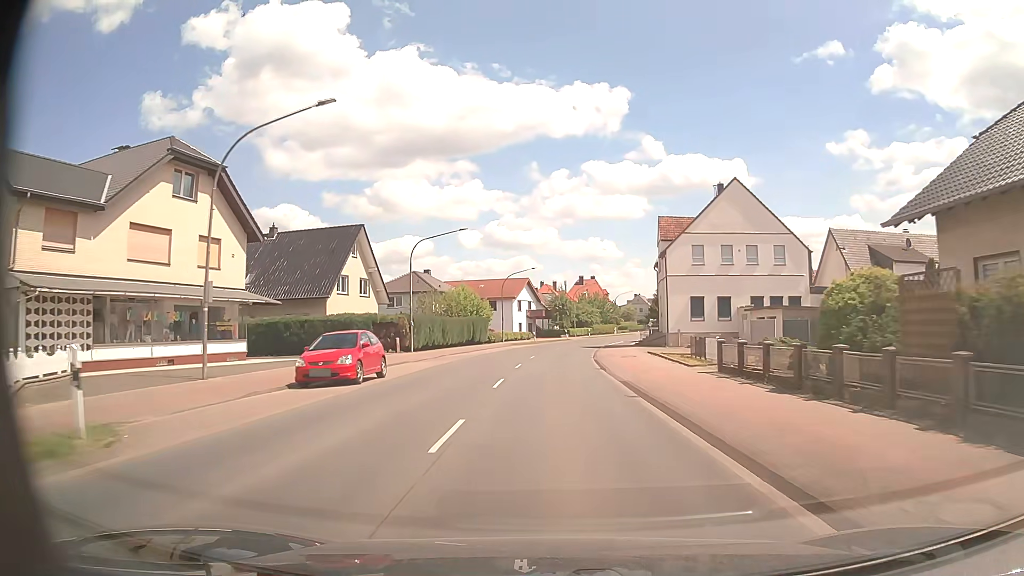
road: primary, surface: asphalt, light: Day
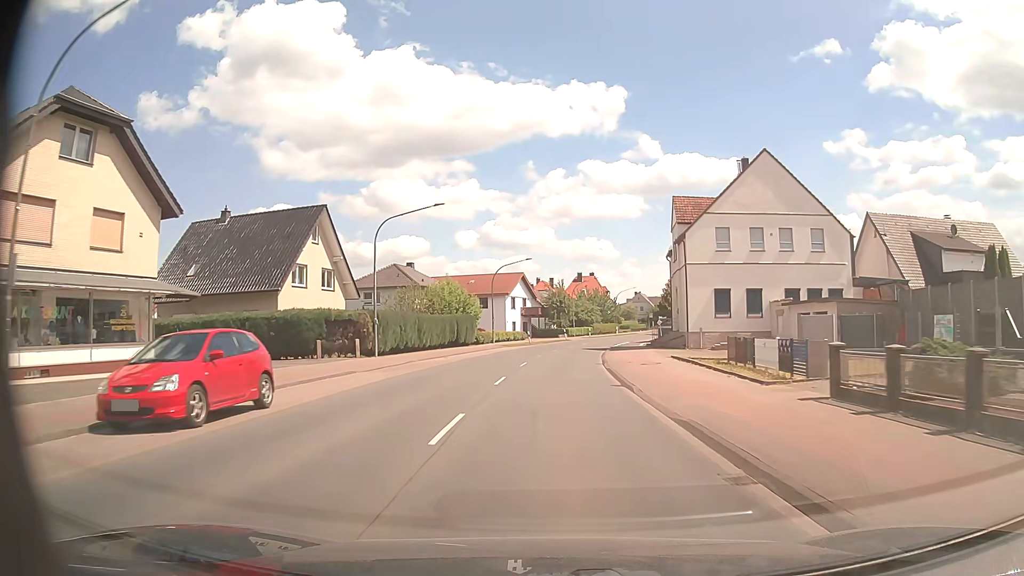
(+0.1, +8.5) m; +1°
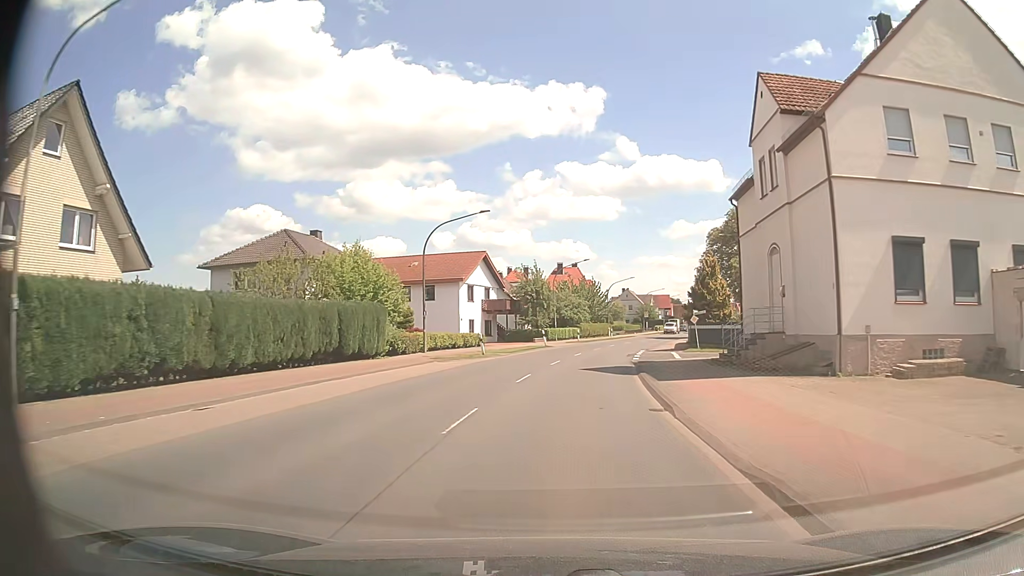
(+0.3, +25.4) m; +2°
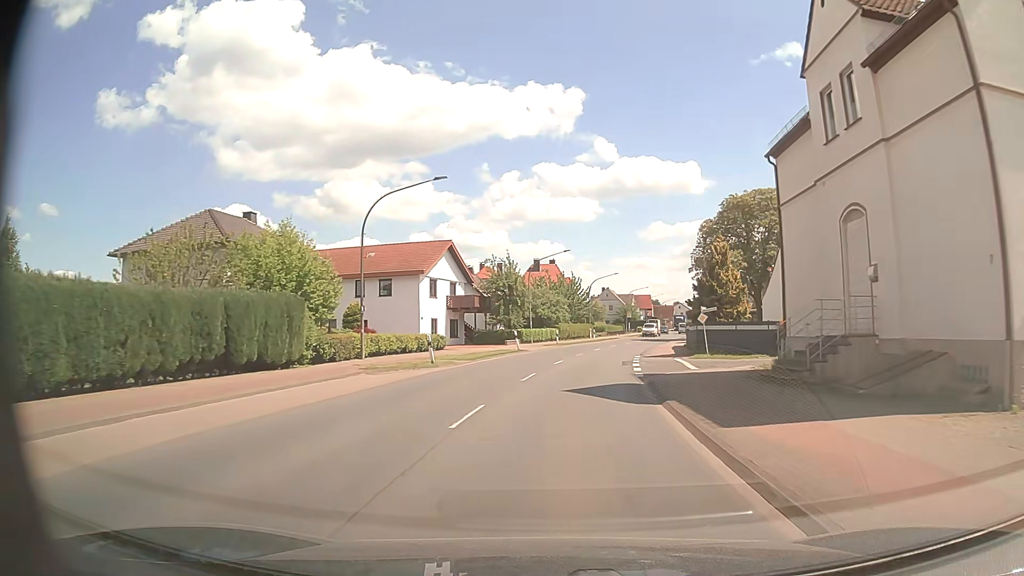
(+0.1, +8.4) m; +2°
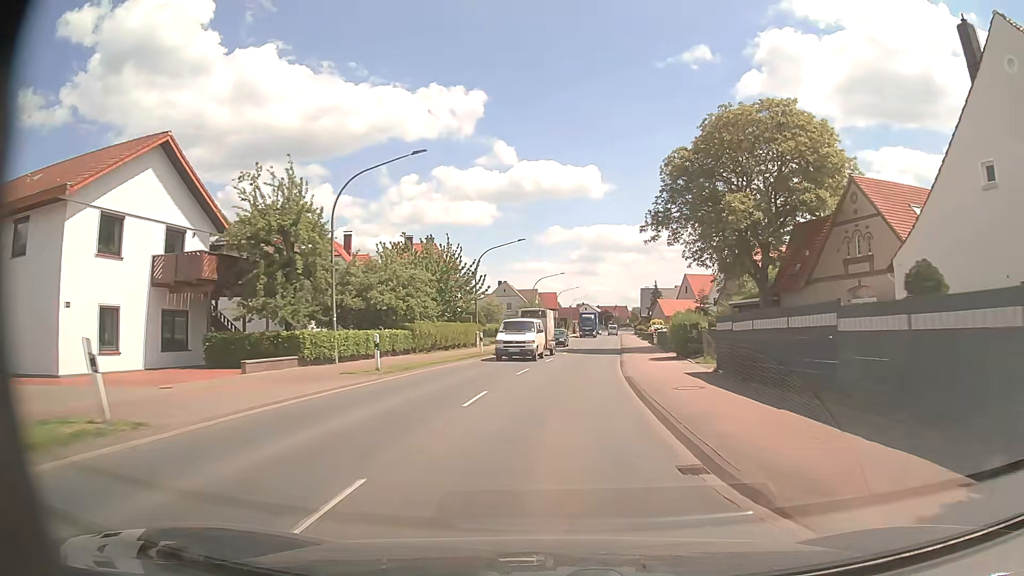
(+2.5, +33.0) m; +9°
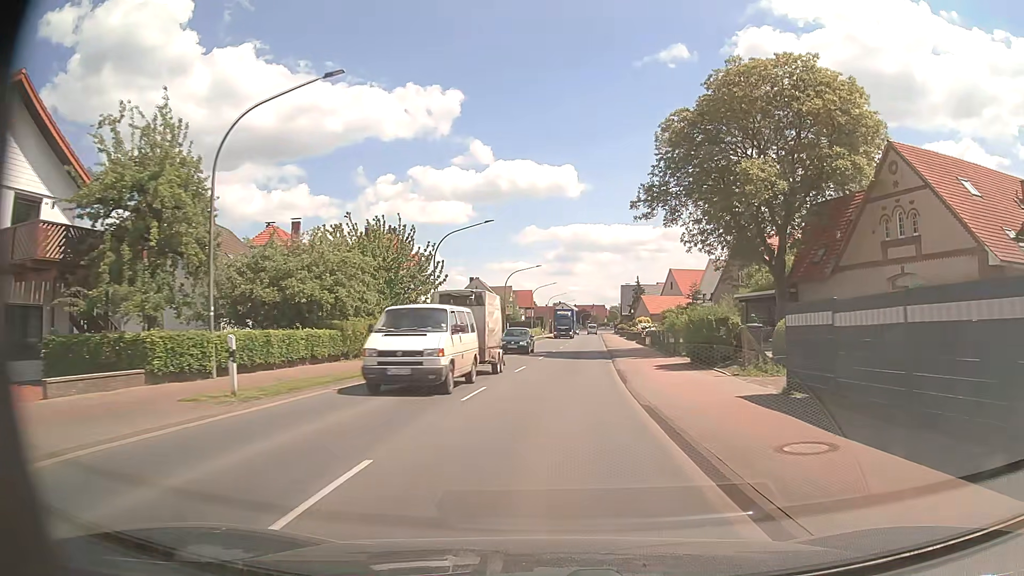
(+0.2, +8.3) m; +2°
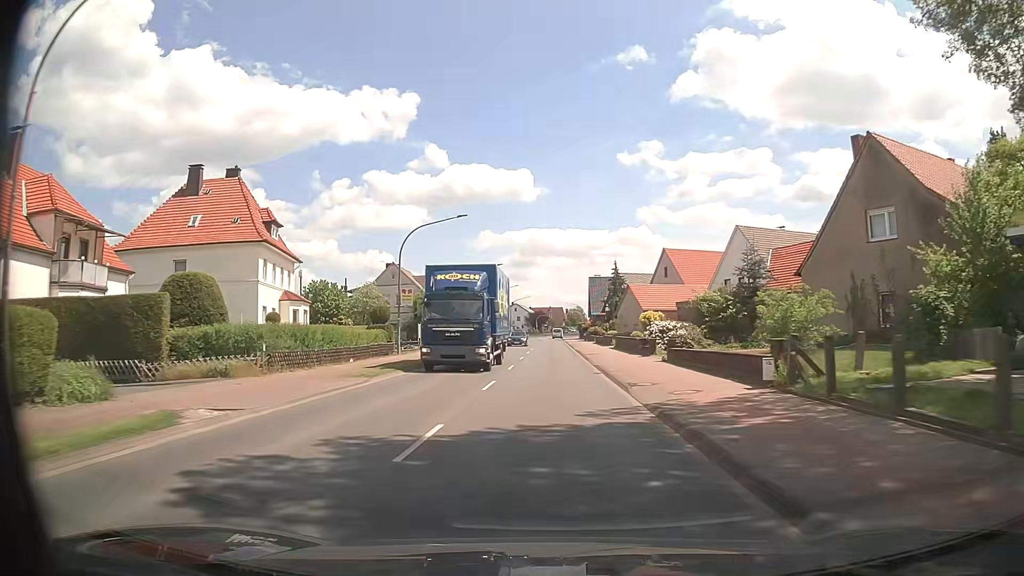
(+1.4, +33.0) m; +4°
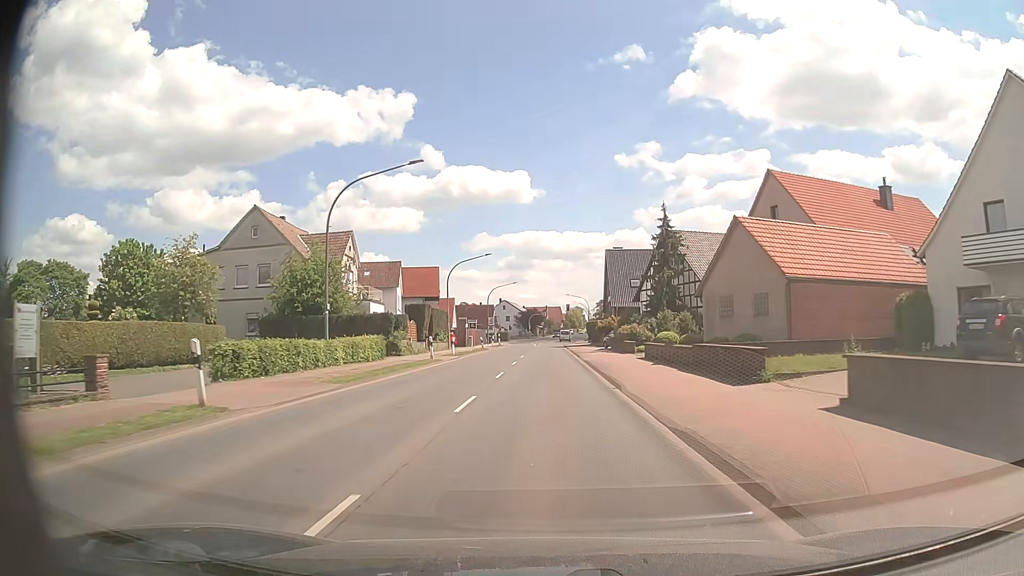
(+0.1, +40.6) m; 0°
(0, +10) (0, +20) (0, +30) (0, +40) (0, +50) (0, +60) (0, +70) (0, +80) (+1, +90) (+2, +100) m
